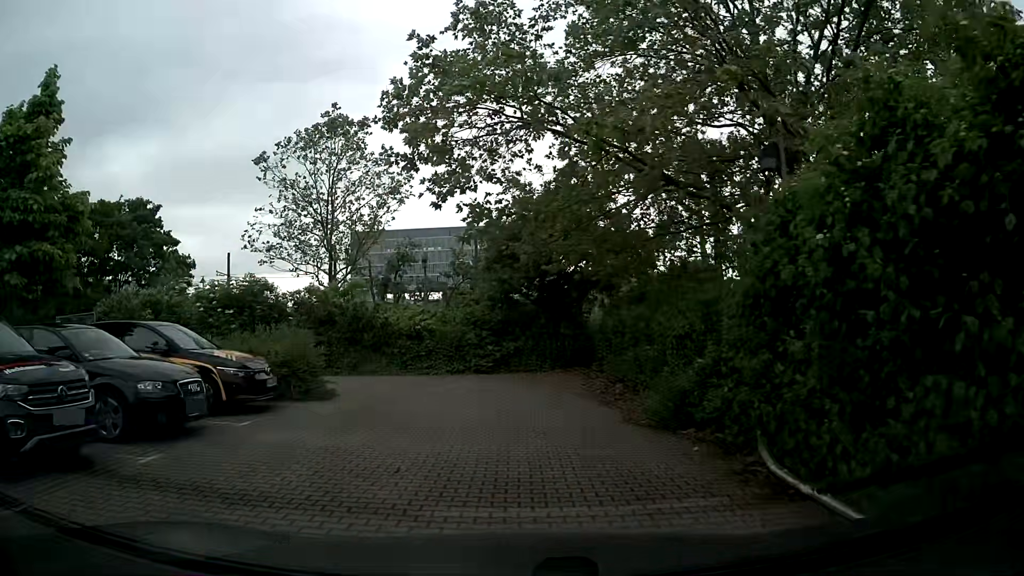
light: Day
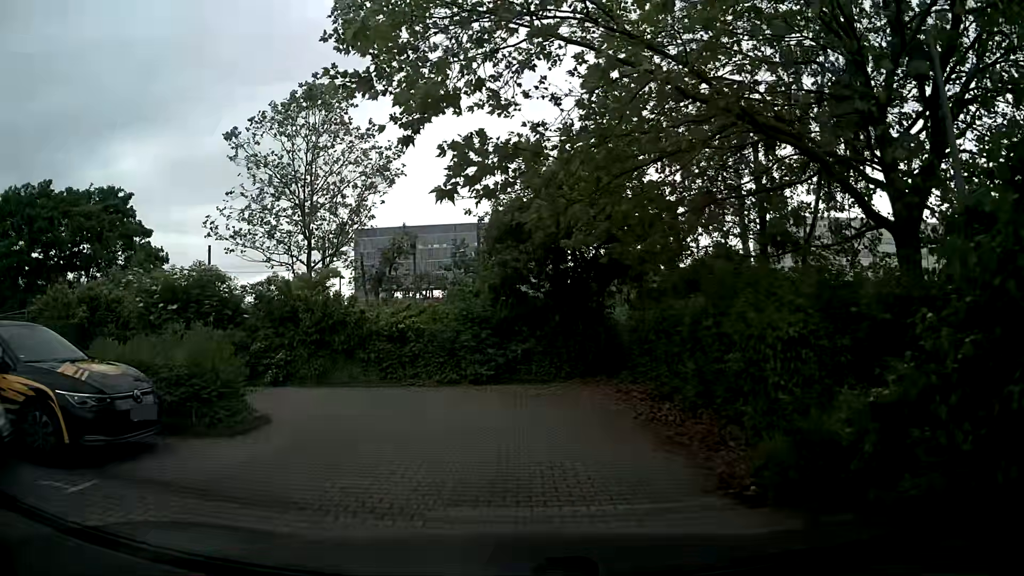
(0.0, +4.1) m; -1°
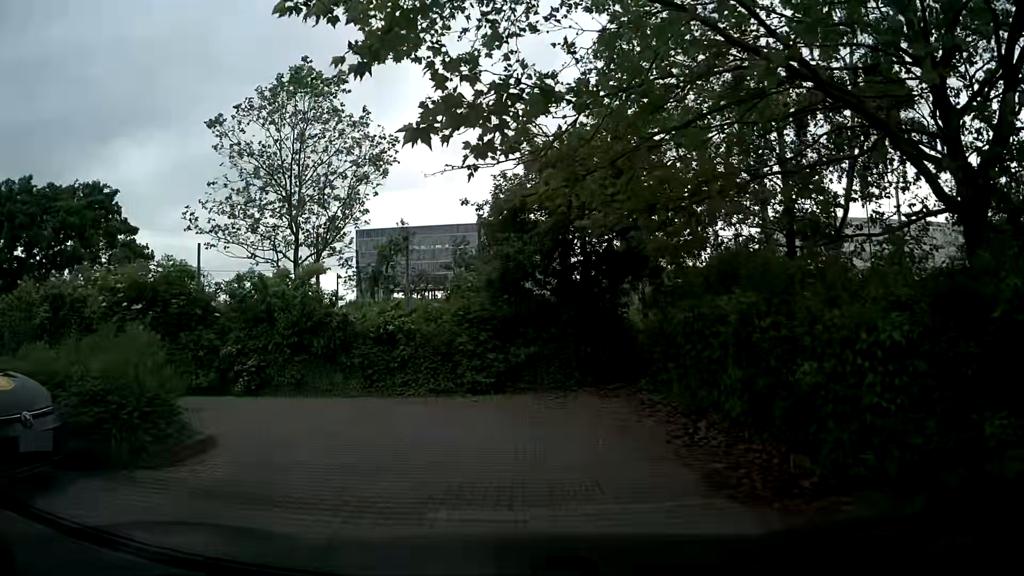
(0.0, +1.9) m; -2°
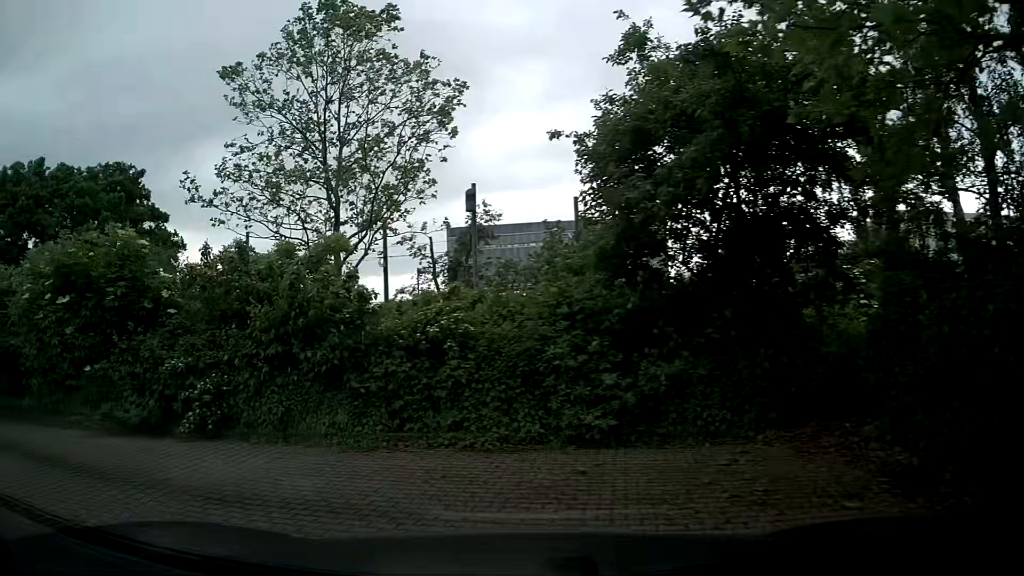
(0.0, +6.0) m; -7°
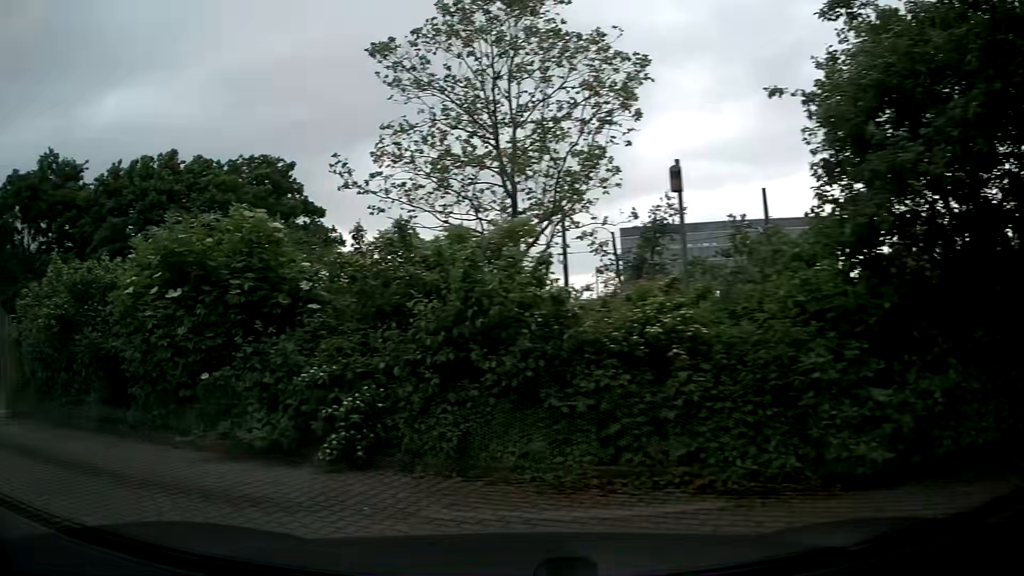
(-0.2, +2.0) m; -11°
